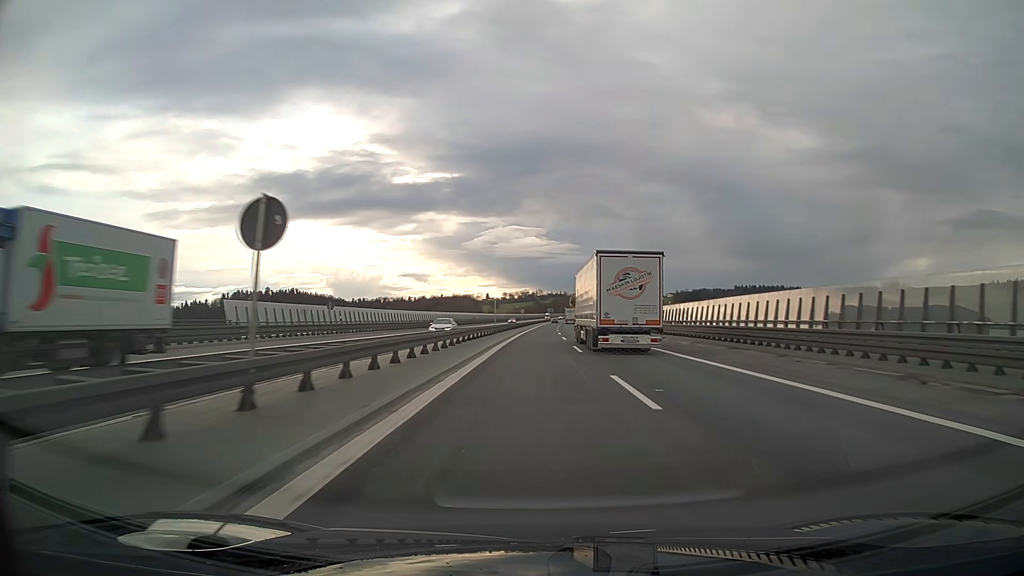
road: motorway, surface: asphalt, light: Day
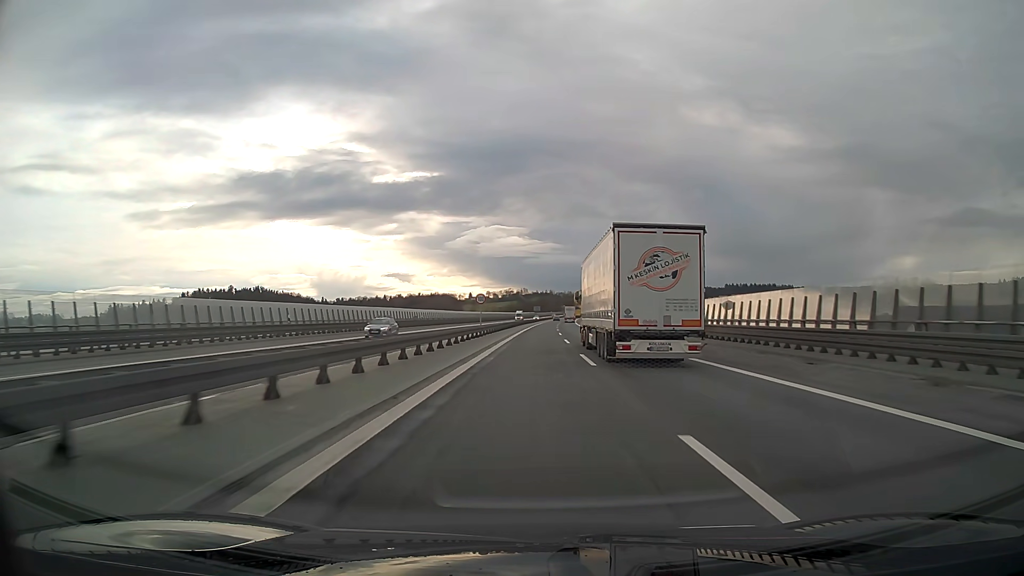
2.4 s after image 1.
(+0.7, +62.6) m; +1°
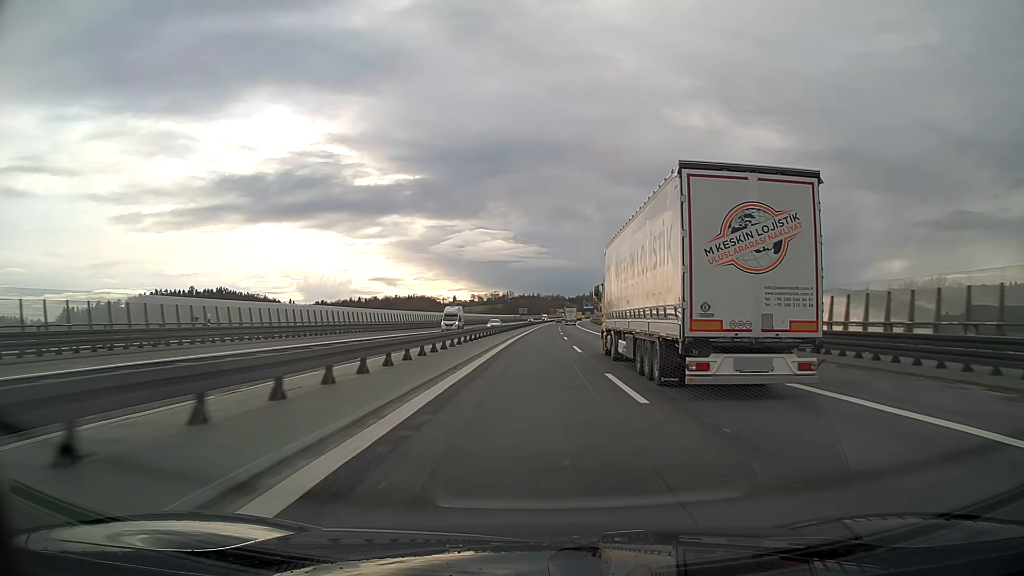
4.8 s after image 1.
(+0.6, +62.9) m; +1°
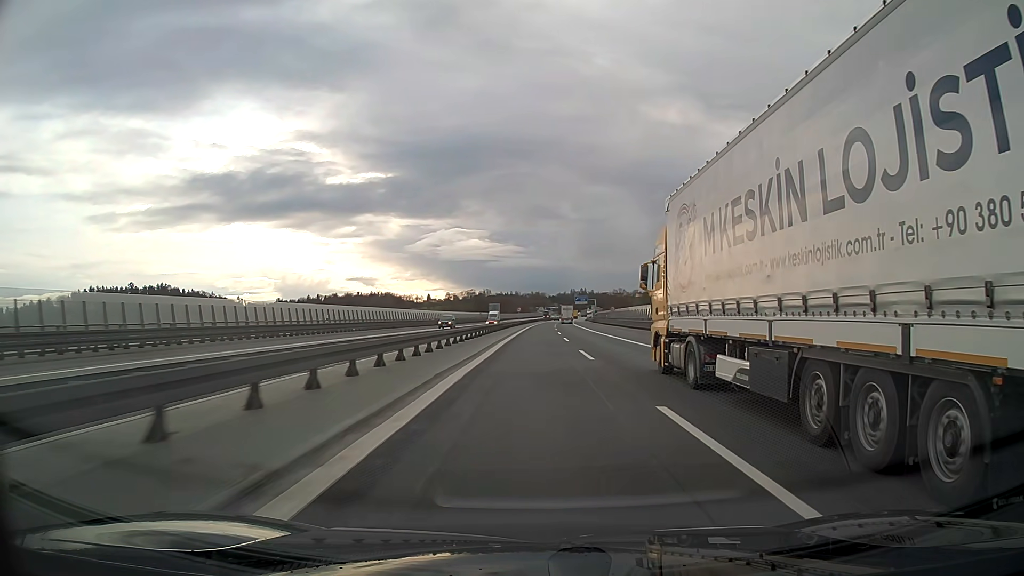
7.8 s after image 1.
(+1.2, +78.9) m; +2°
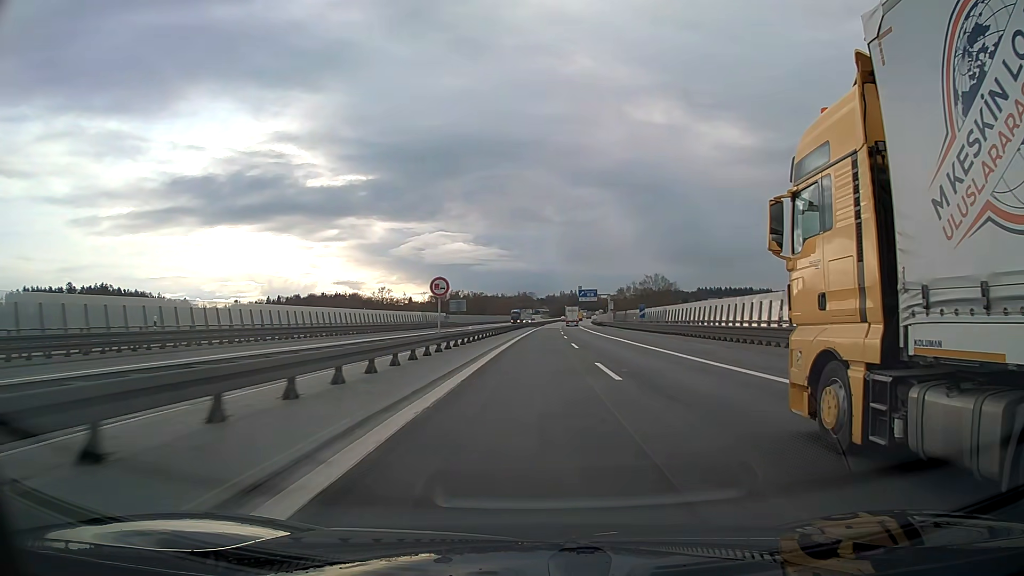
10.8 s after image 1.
(+0.7, +79.0) m; +1°
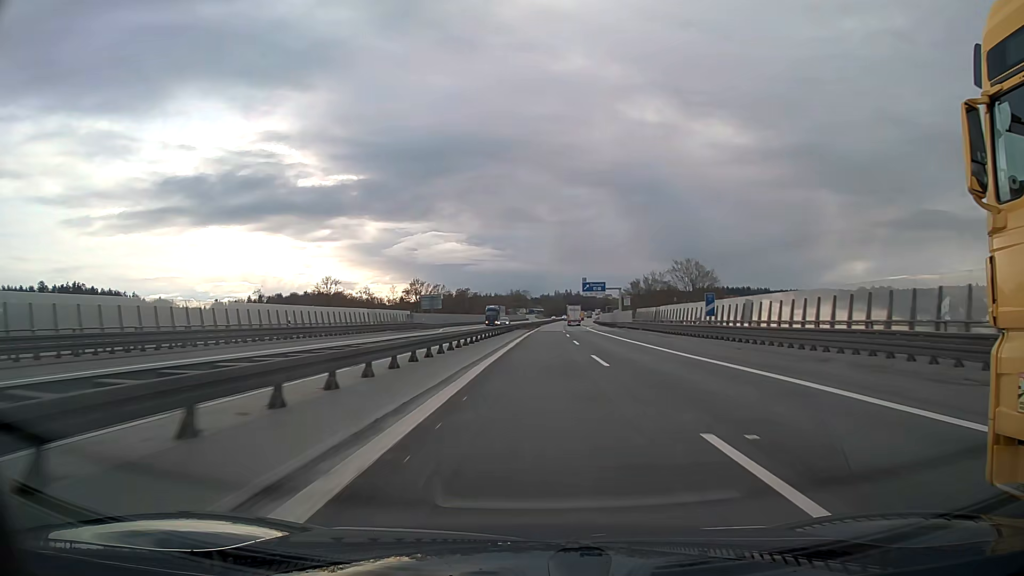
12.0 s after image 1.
(+0.2, +31.6) m; +1°
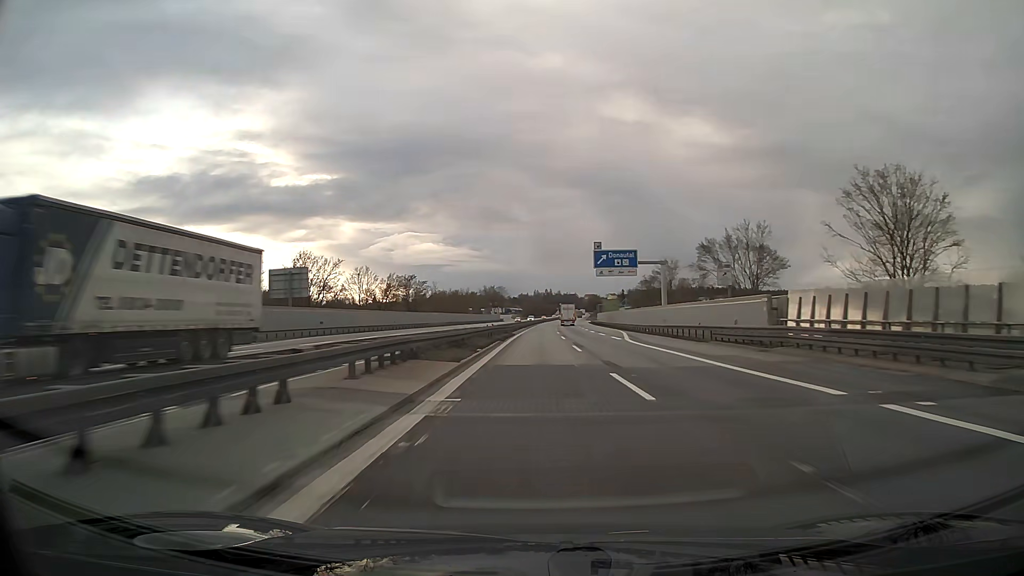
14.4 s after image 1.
(+0.9, +63.1) m; +1°
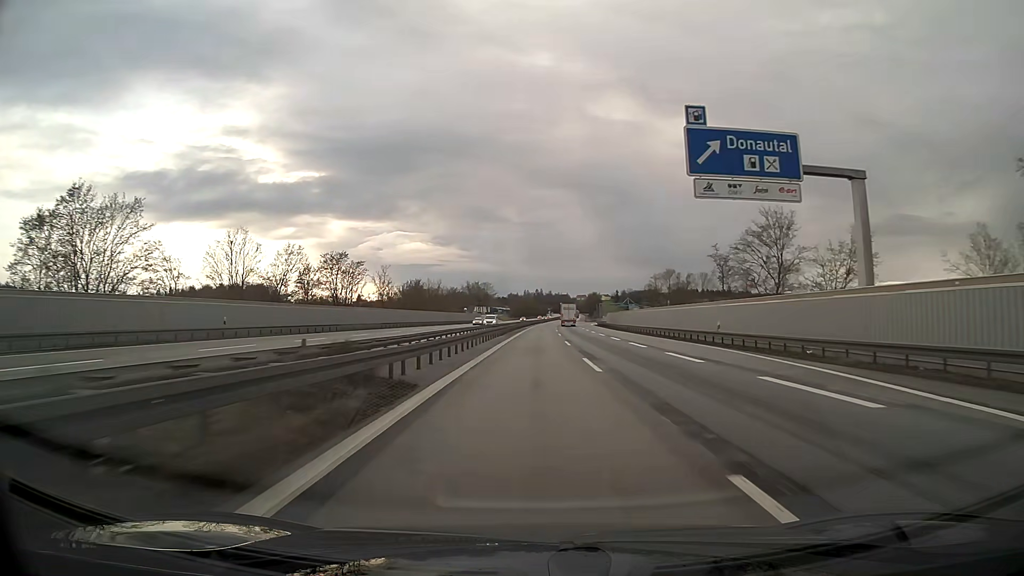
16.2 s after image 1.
(+0.4, +47.4) m; +1°
(0, +10) (0, +20) (0, +30) (0, +40) (0, +50) (+1, +60) (+1, +70) (+1, +80) (+1, +90) (+1, +100) m
